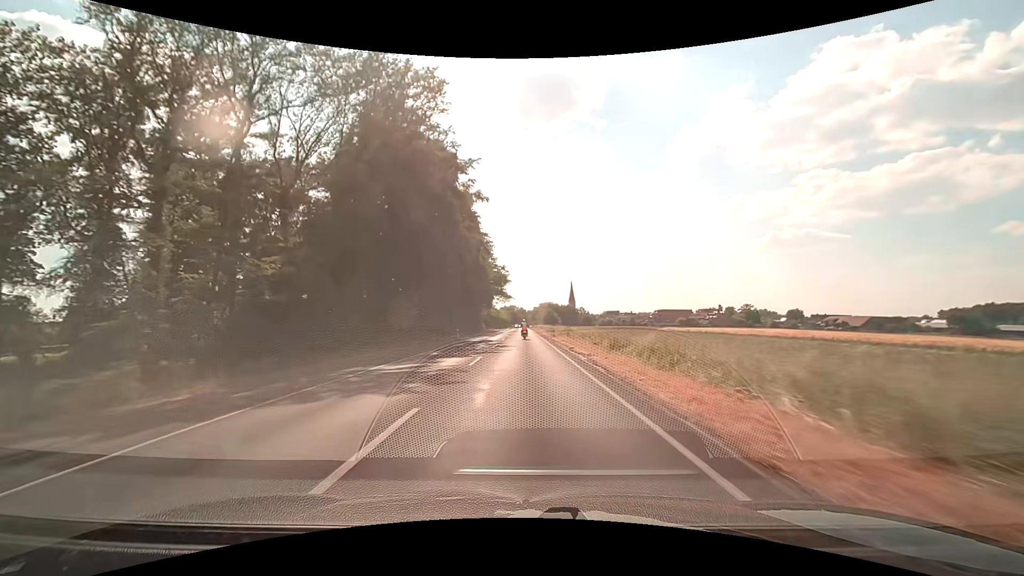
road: secondary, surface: asphalt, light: Day
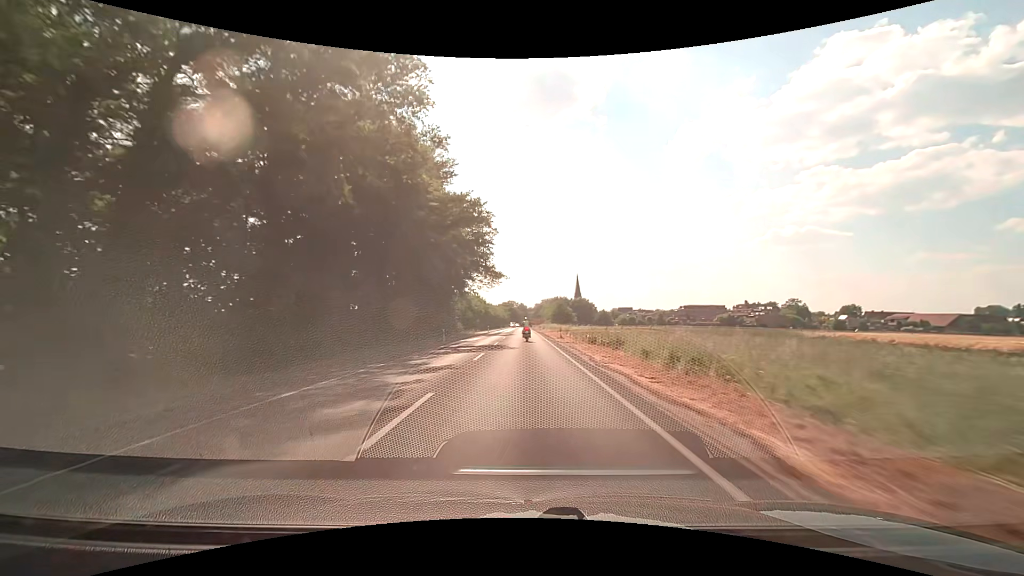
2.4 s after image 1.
(0.0, +58.0) m; 0°
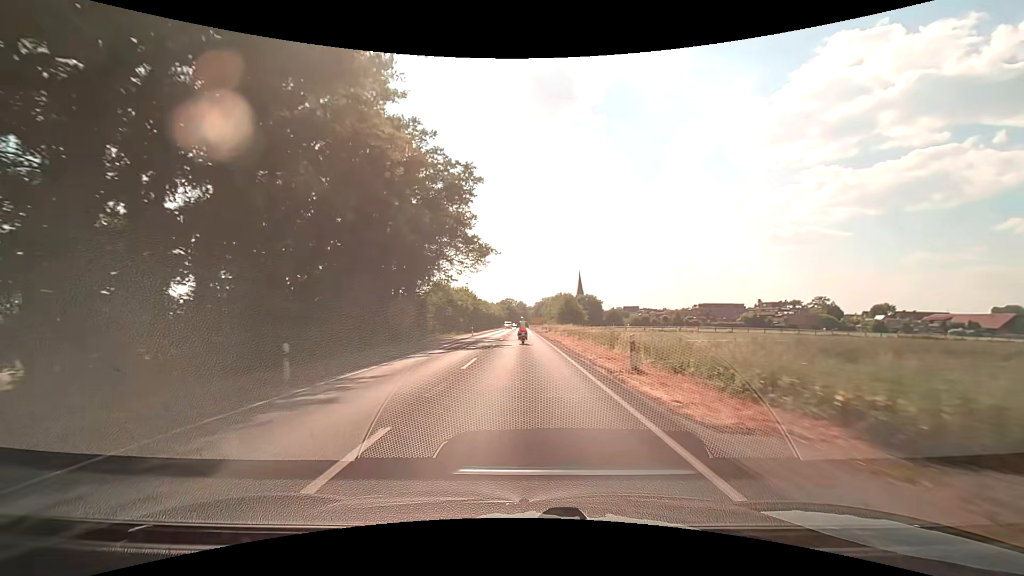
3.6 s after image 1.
(0.0, +26.4) m; 0°
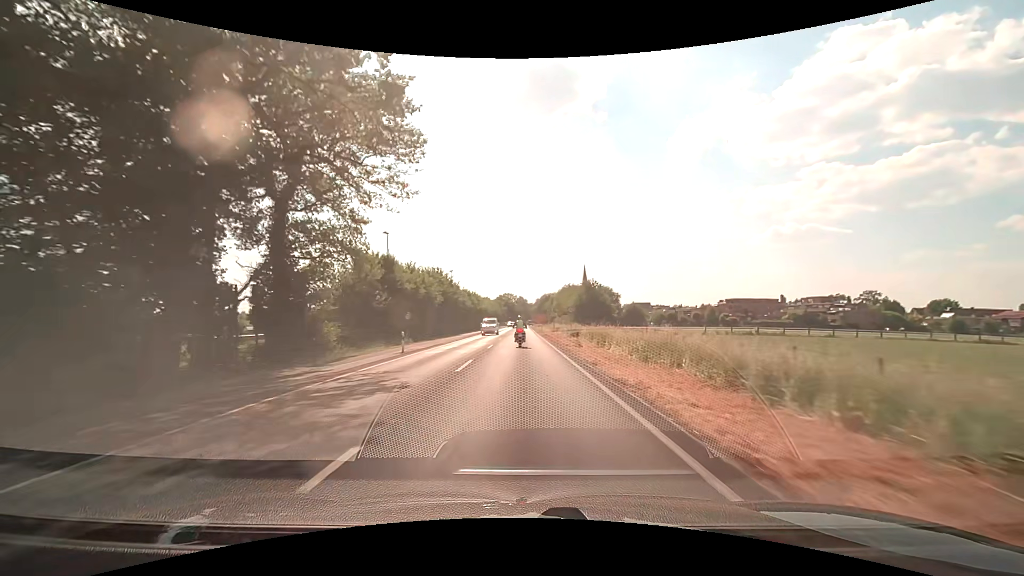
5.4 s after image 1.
(+0.1, +36.3) m; 0°
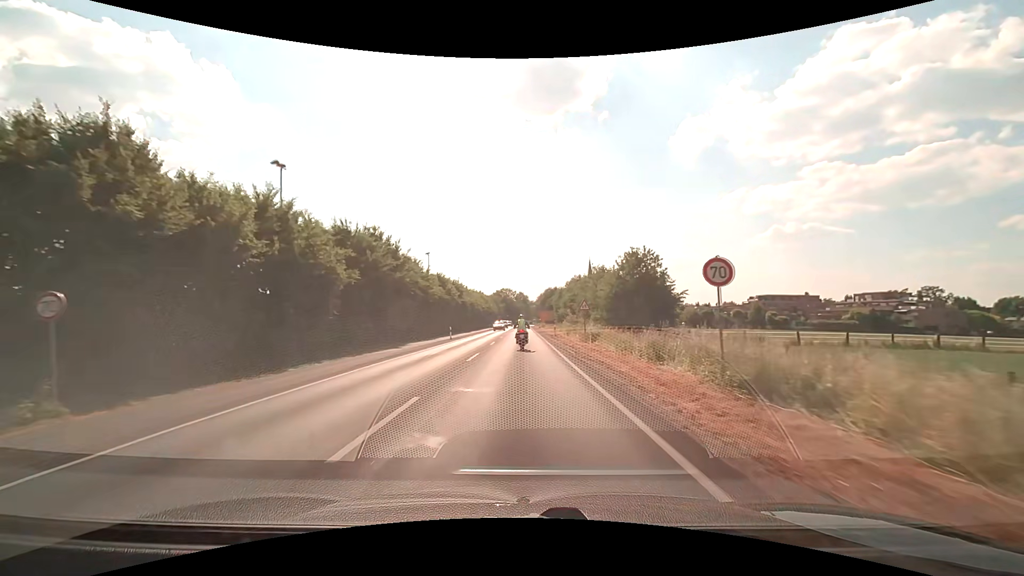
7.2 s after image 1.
(+0.1, +31.8) m; 0°
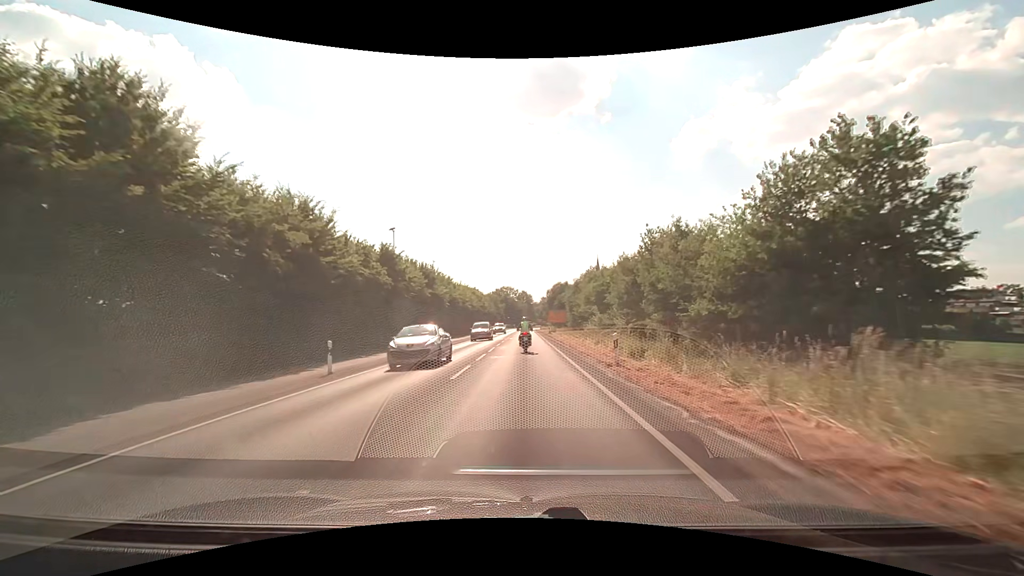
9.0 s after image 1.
(0.0, +28.3) m; 0°
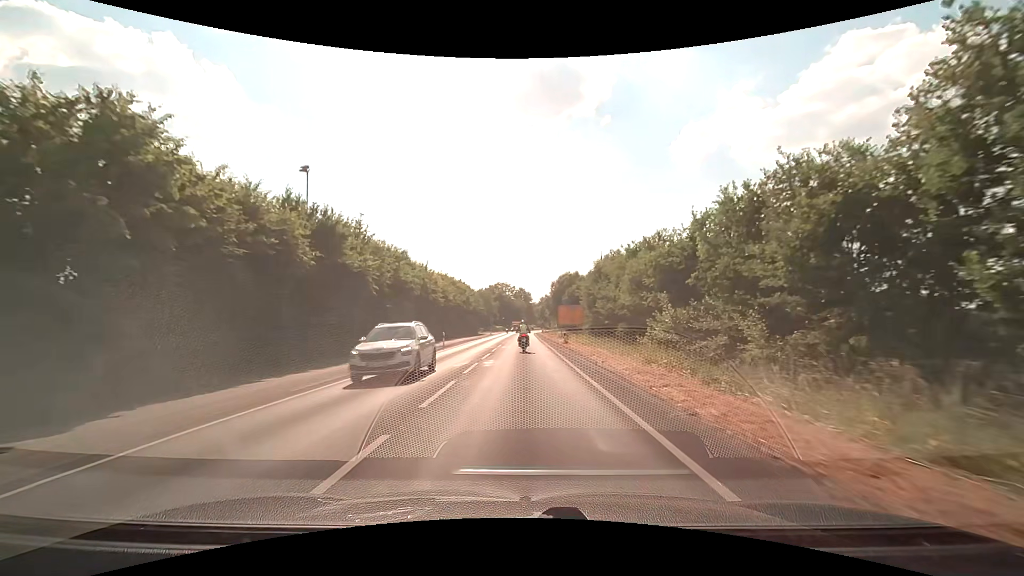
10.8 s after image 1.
(+0.1, +28.0) m; 0°
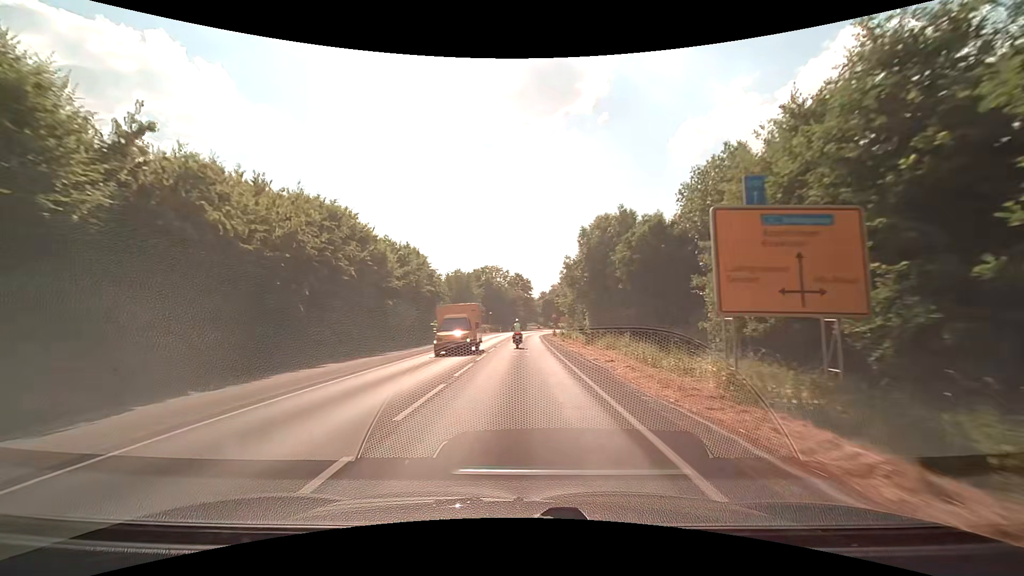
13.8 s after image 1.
(+0.1, +49.4) m; 0°
(0, +10) (0, +20) (0, +30) (0, +40) (0, +50) (+1, +60) (+1, +70) (+2, +80) (+3, +90) (+4, +100) m
